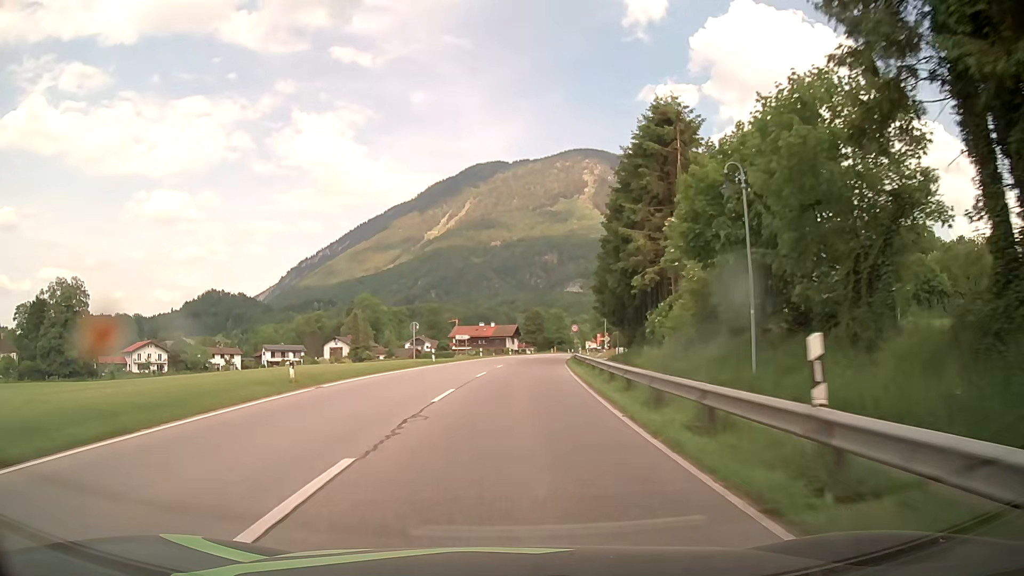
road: primary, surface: asphalt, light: Day
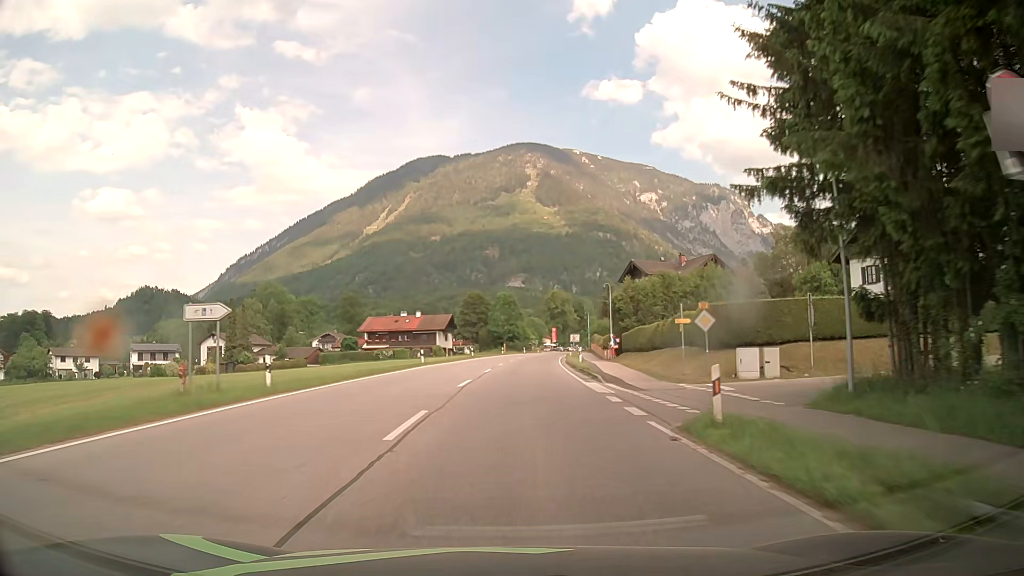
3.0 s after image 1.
(+2.0, +53.9) m; +5°
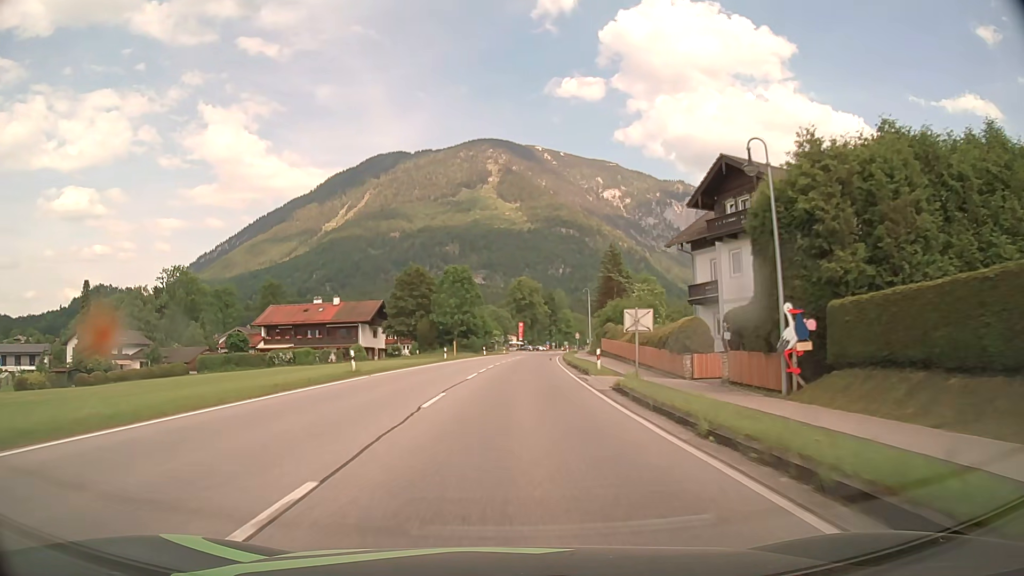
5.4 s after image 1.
(+1.4, +43.2) m; +3°
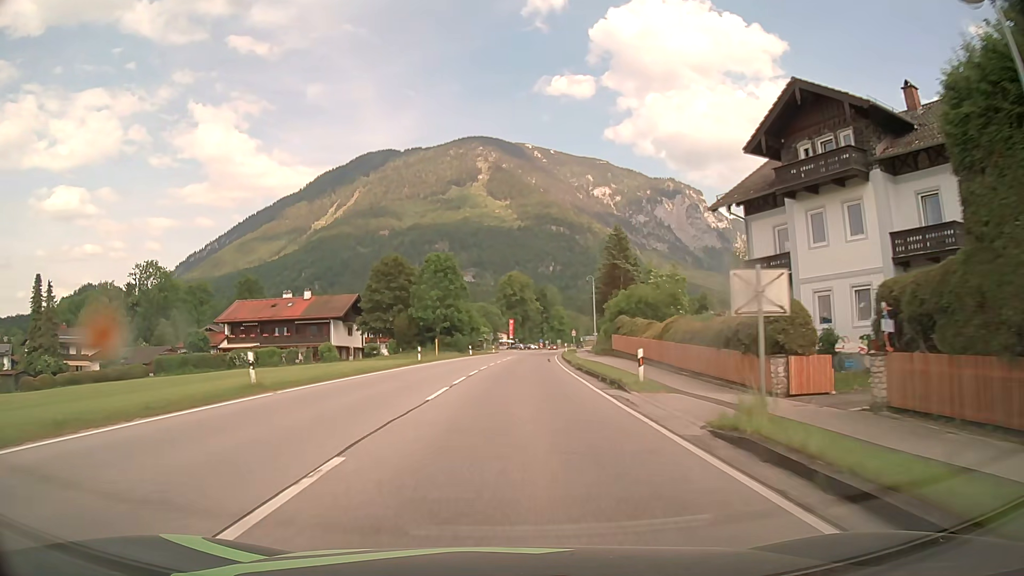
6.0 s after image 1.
(+0.1, +10.8) m; +1°
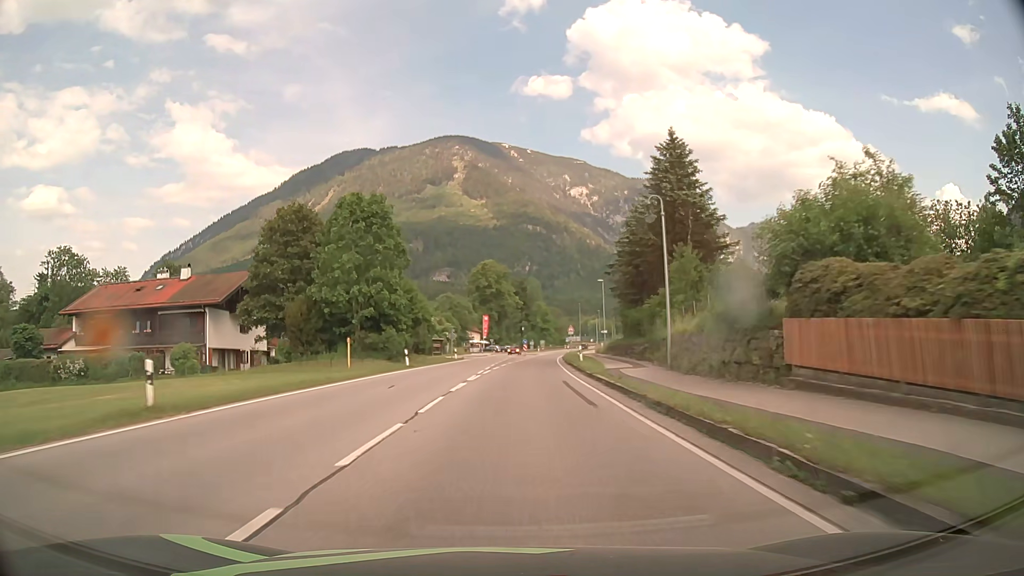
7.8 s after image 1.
(+0.6, +32.4) m; +2°
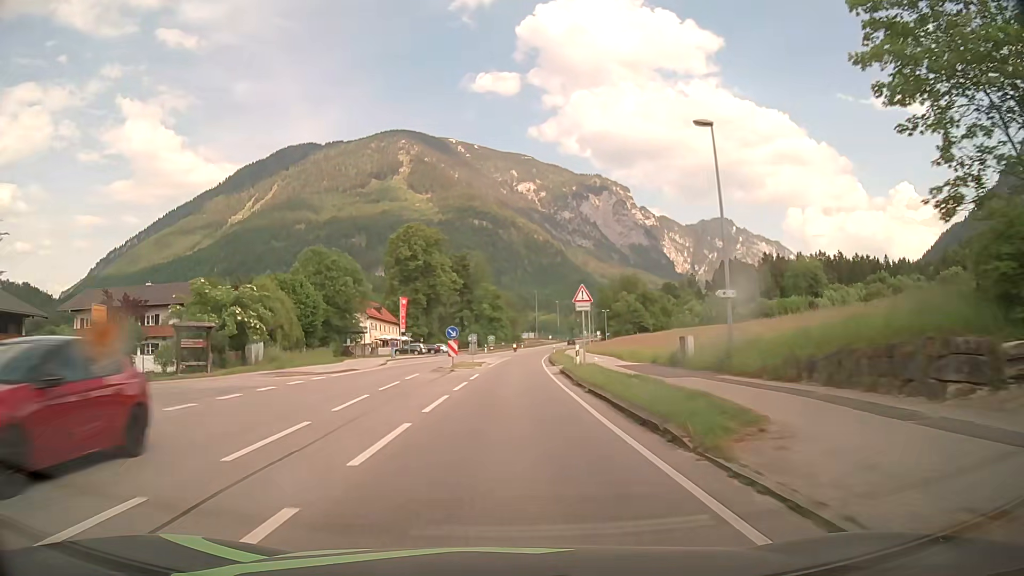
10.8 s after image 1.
(+2.4, +53.9) m; +4°
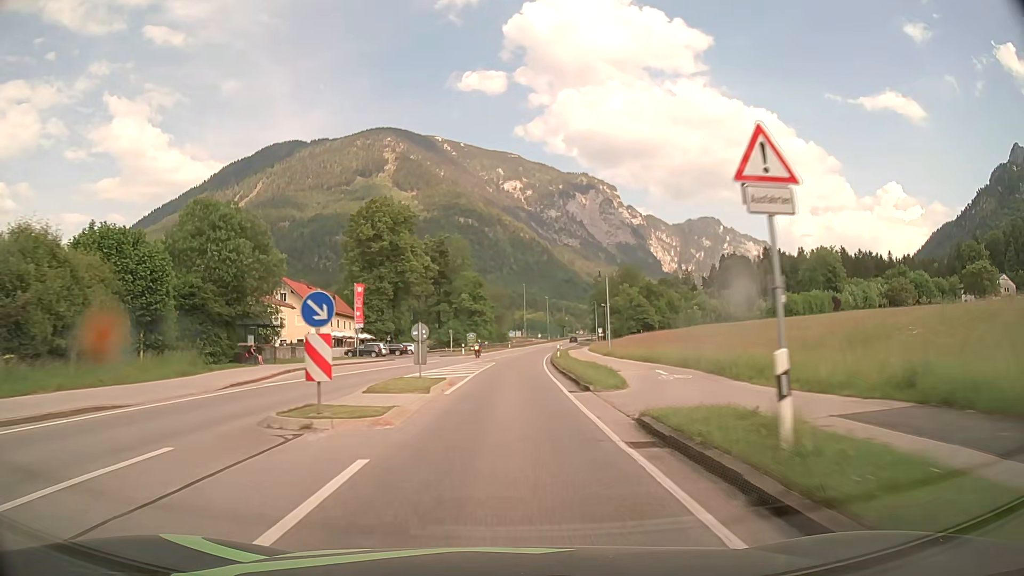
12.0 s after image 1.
(+0.3, +21.6) m; +2°
